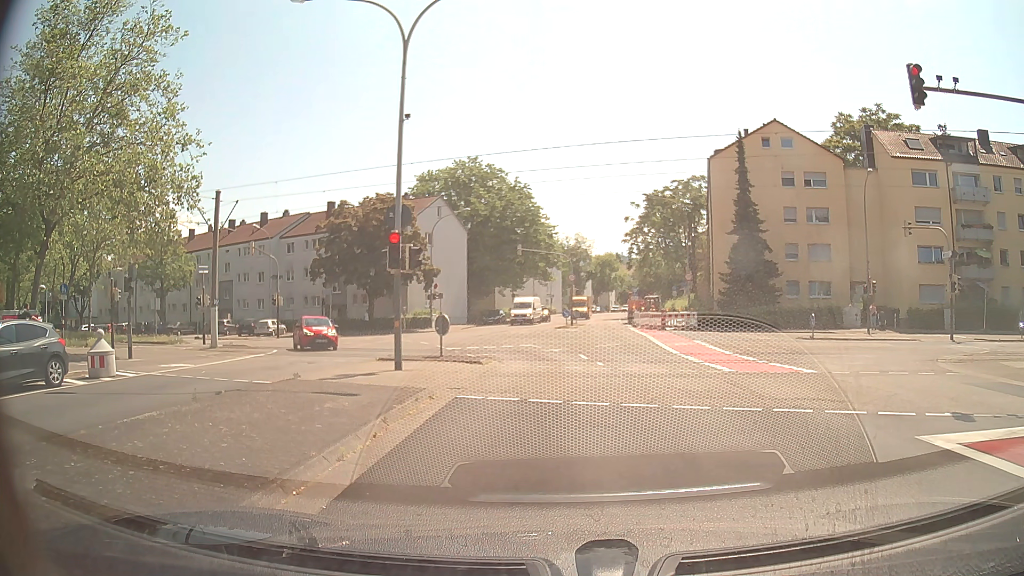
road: tertiary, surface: asphalt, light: Day
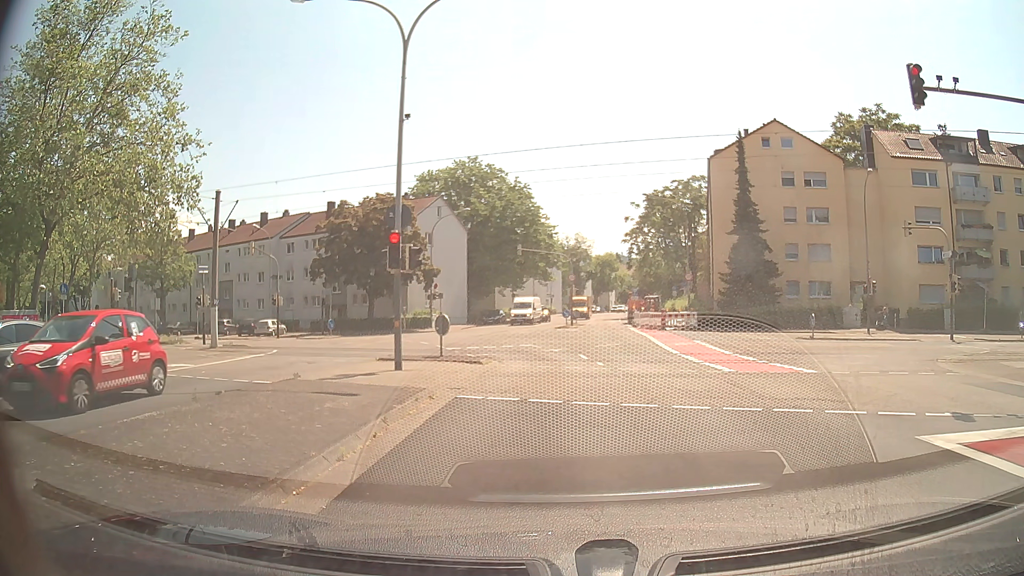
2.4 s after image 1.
(0.0, 0.0) m; 0°
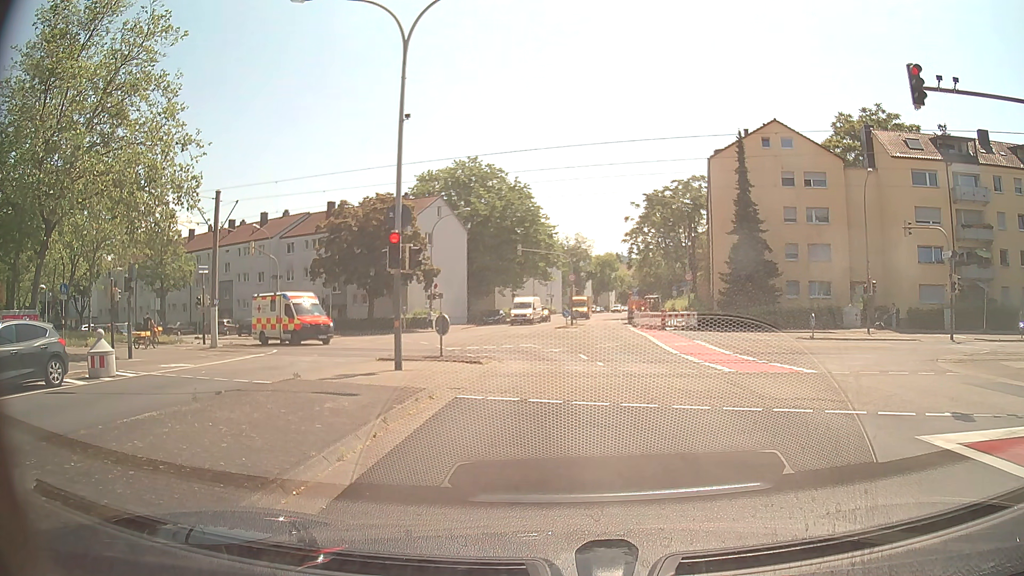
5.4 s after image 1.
(0.0, 0.0) m; 0°
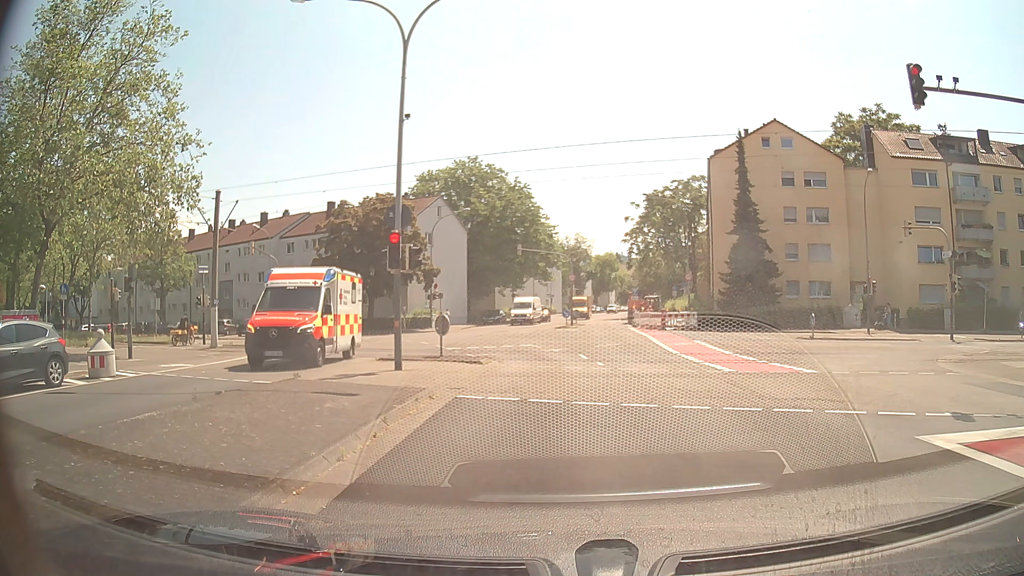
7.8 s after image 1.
(0.0, 0.0) m; 0°
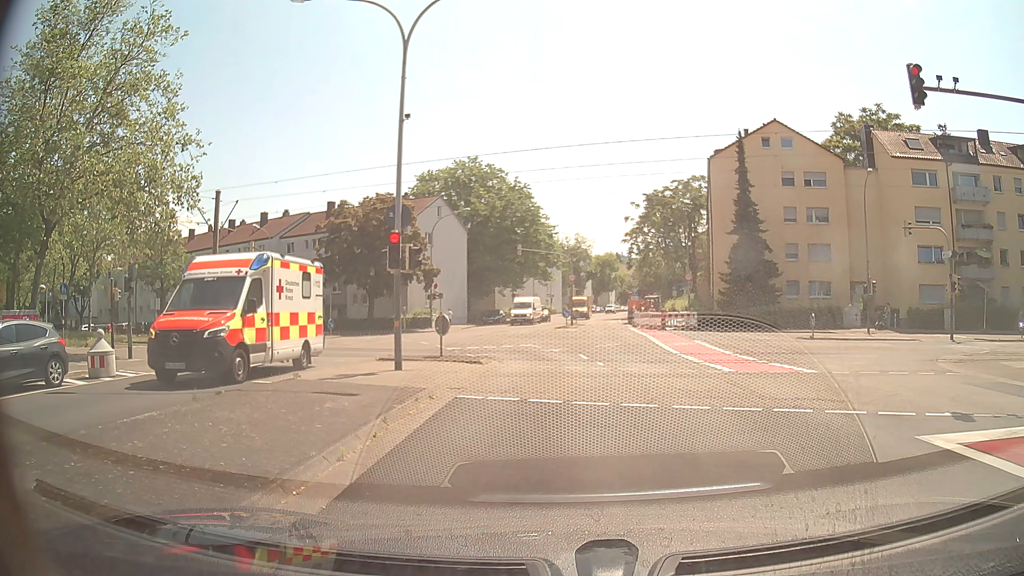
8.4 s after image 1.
(0.0, 0.0) m; 0°
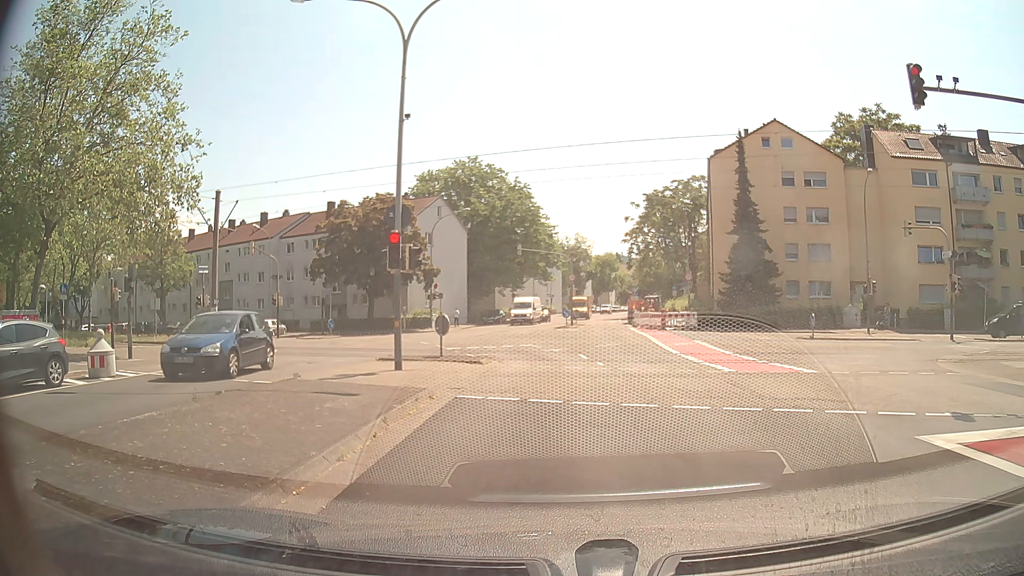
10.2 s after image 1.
(0.0, 0.0) m; 0°
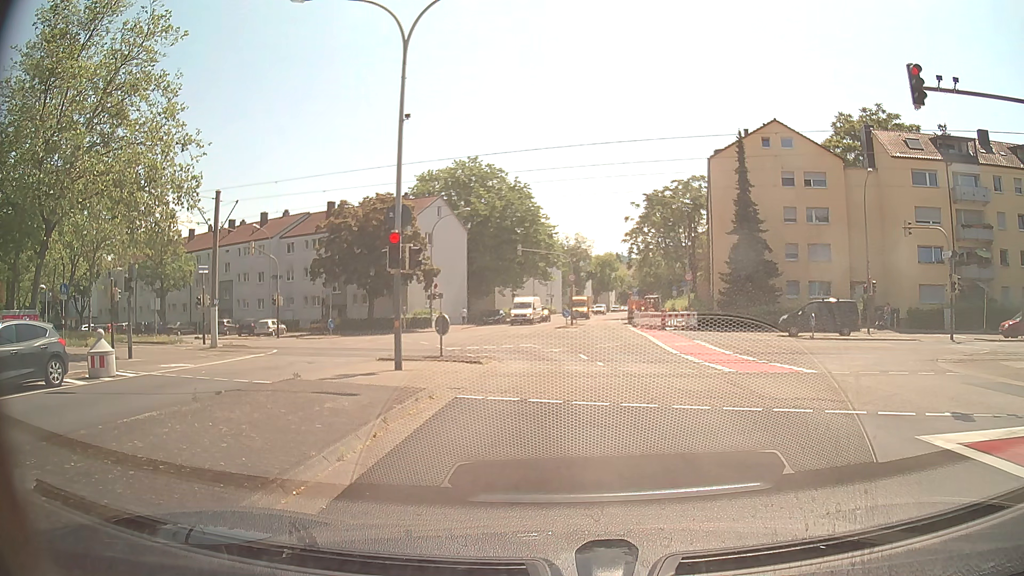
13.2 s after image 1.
(0.0, 0.0) m; 0°
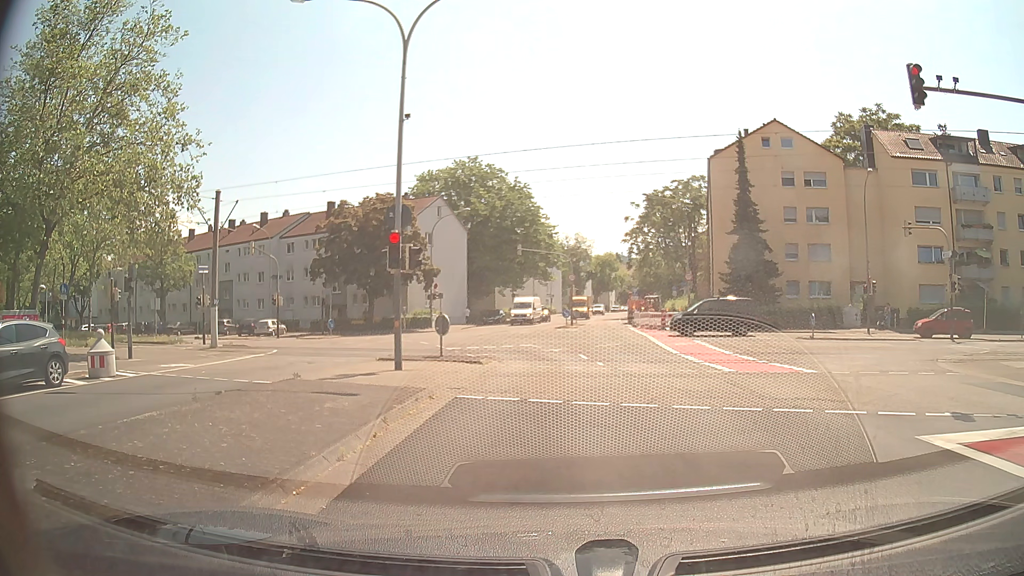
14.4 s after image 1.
(0.0, 0.0) m; 0°
